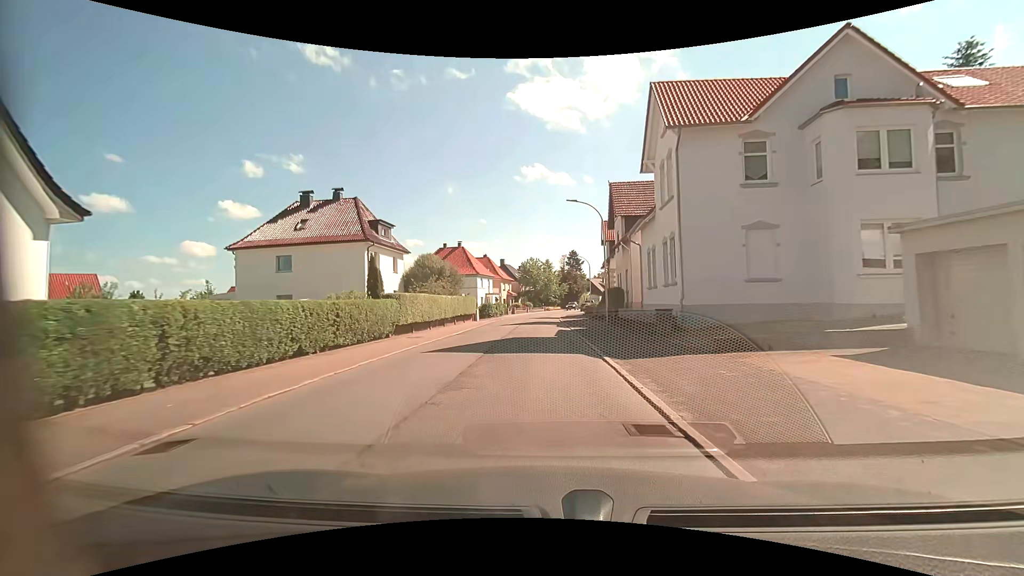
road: residential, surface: asphalt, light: Day
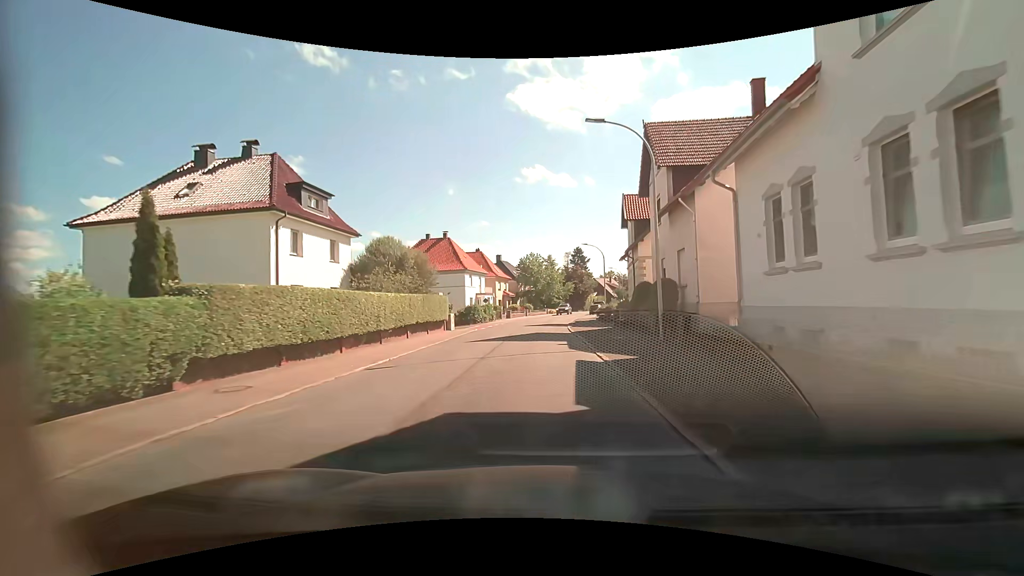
(+0.1, +13.6) m; 0°
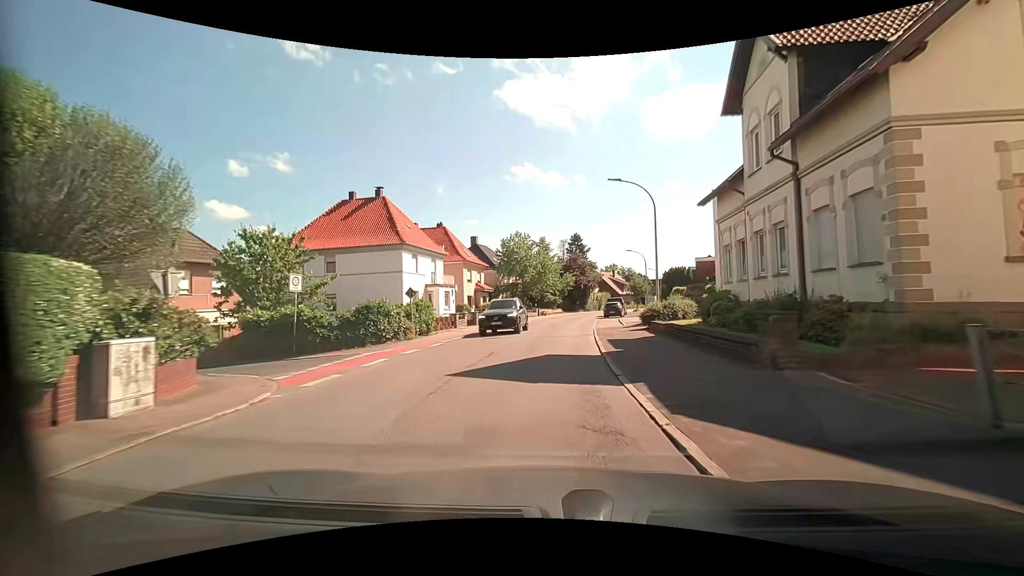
(0.0, +25.5) m; +1°
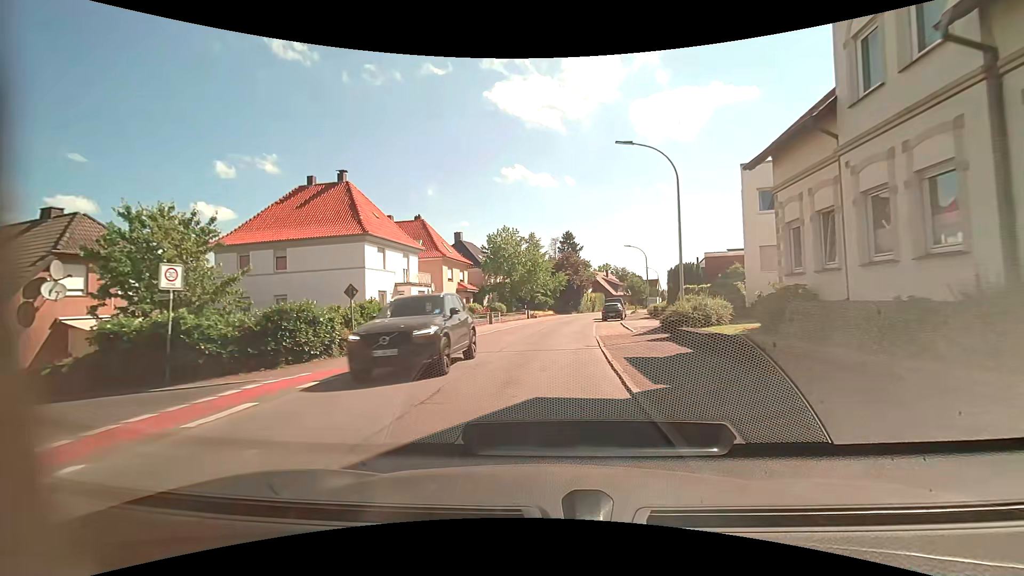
(+0.1, +6.1) m; 0°
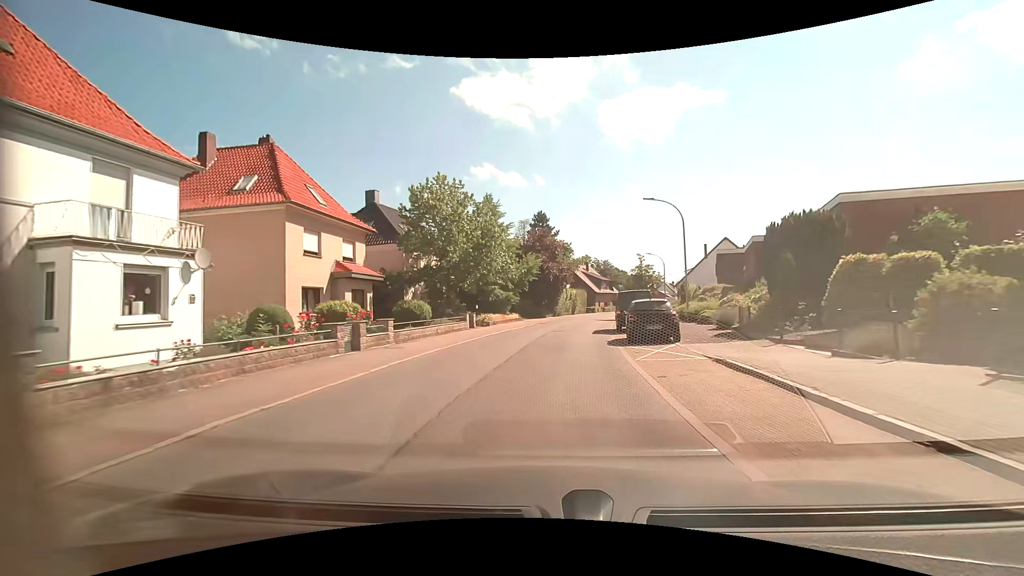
(+1.0, +24.6) m; +4°
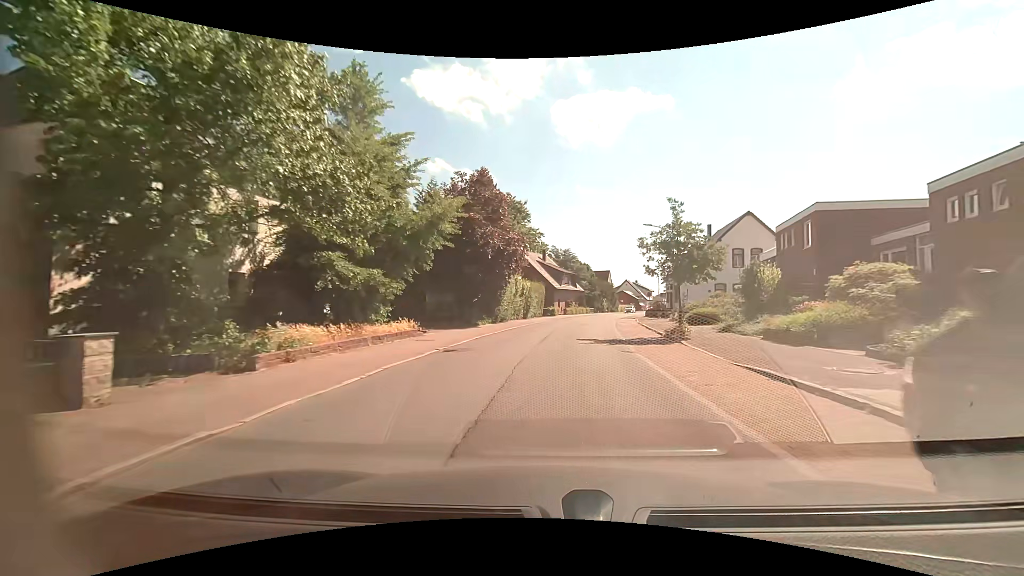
(+0.9, +24.6) m; +5°
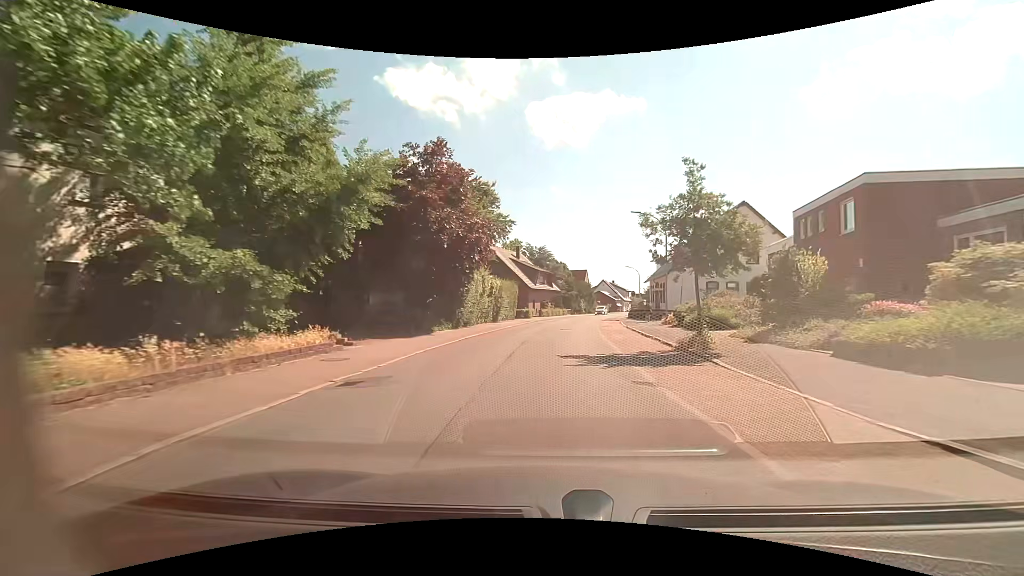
(+0.2, +6.0) m; +3°
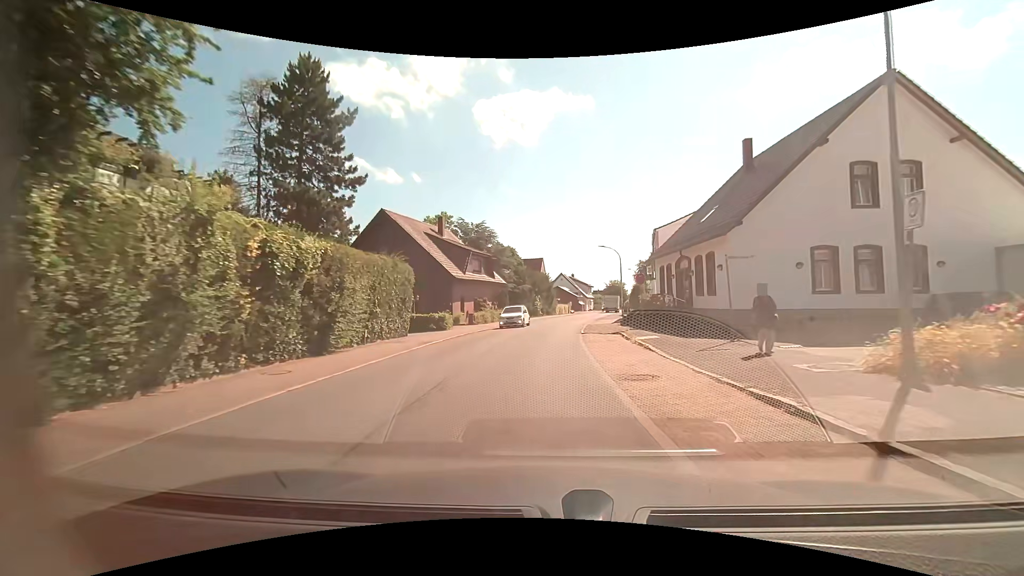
(+1.4, +25.7) m; +5°
